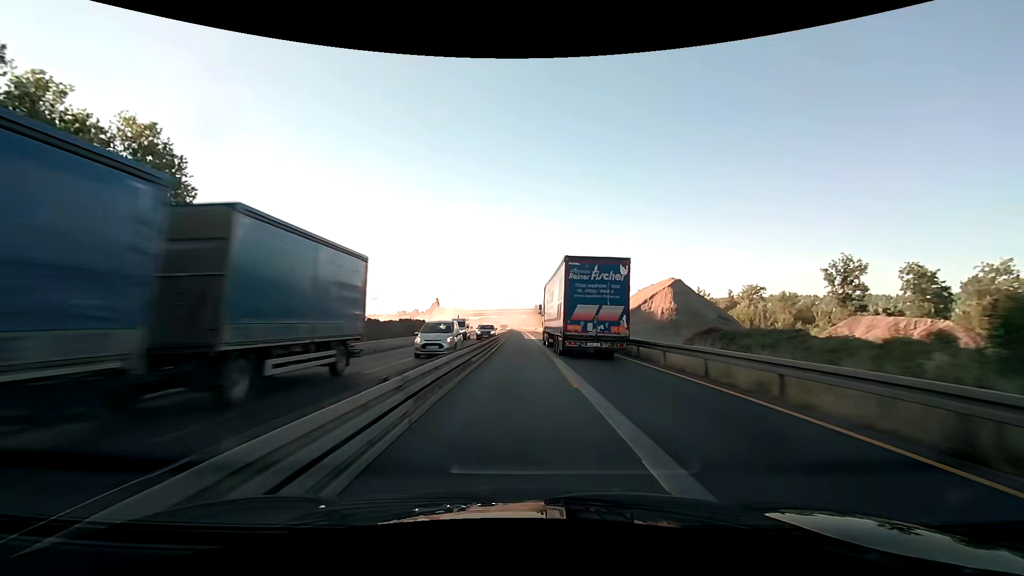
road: motorway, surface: asphalt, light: Day
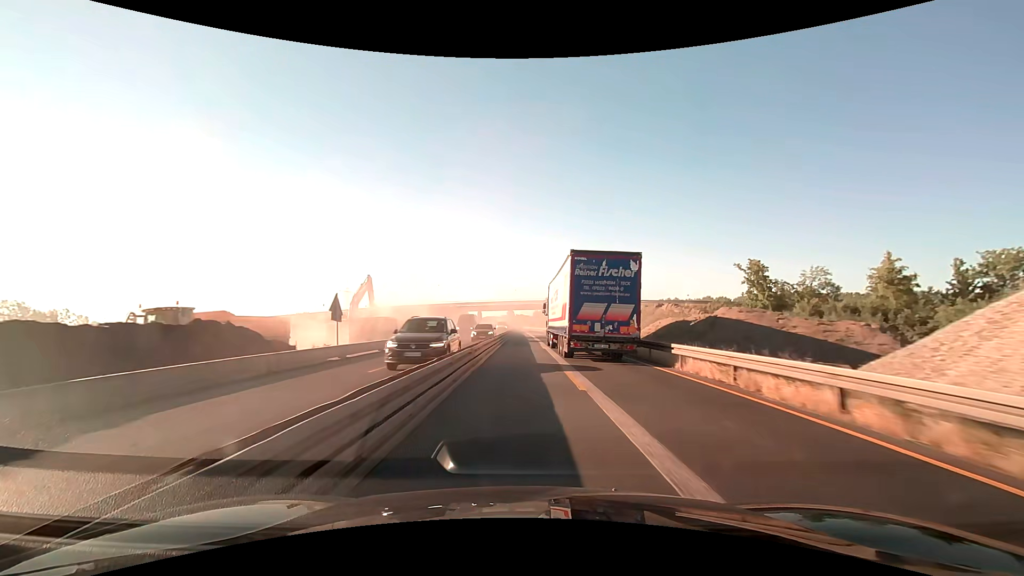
(-0.5, +53.9) m; -1°
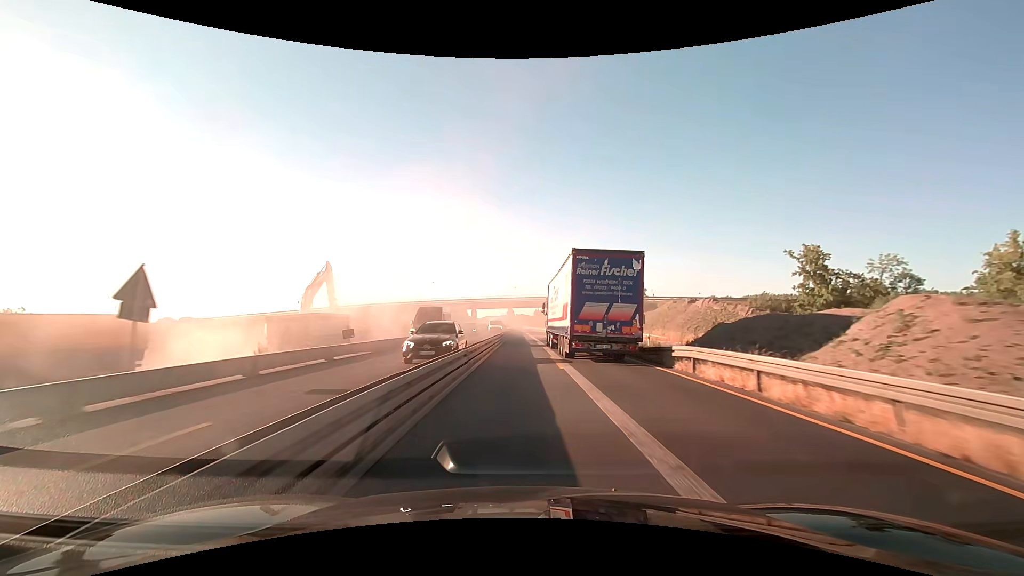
(0.0, +13.4) m; 0°
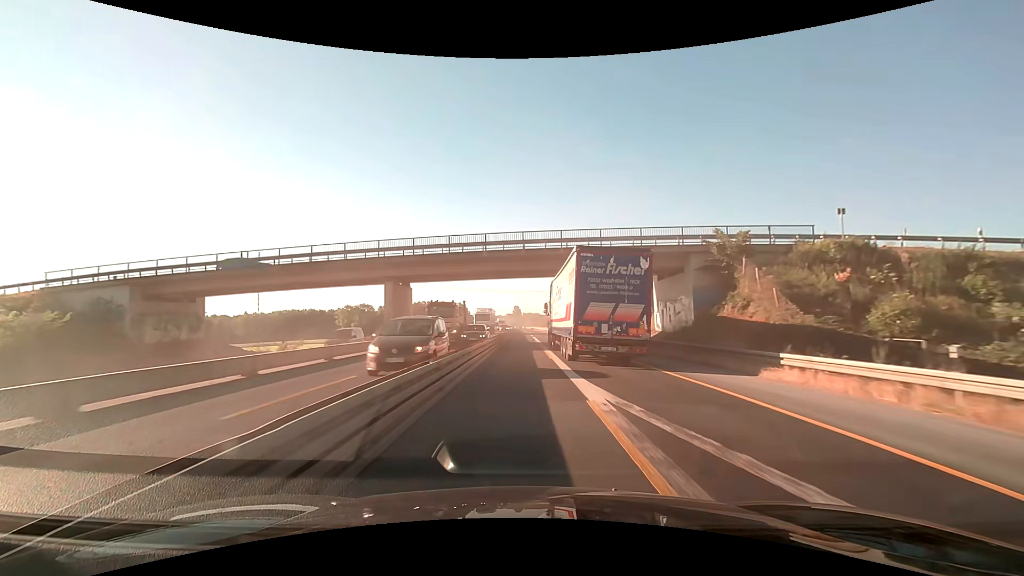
(-0.5, +66.5) m; -1°
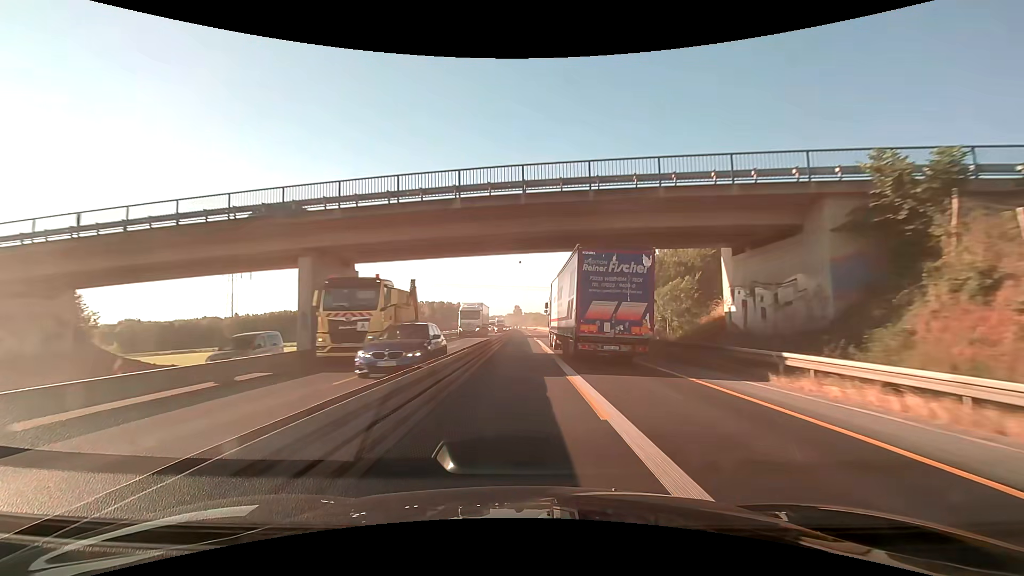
(0.0, +13.3) m; 0°
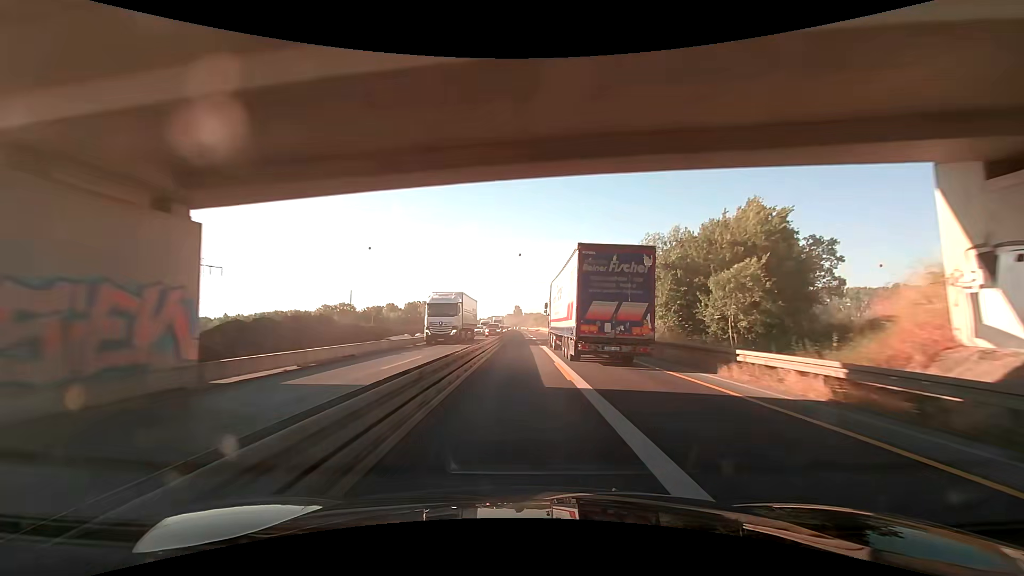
(0.0, +13.3) m; 0°
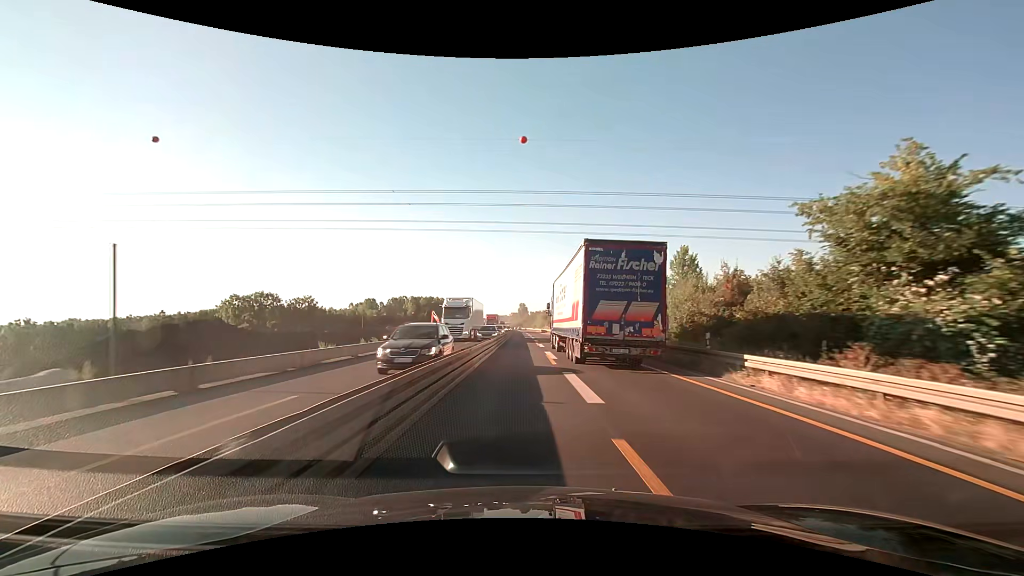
(-0.4, +66.6) m; -1°
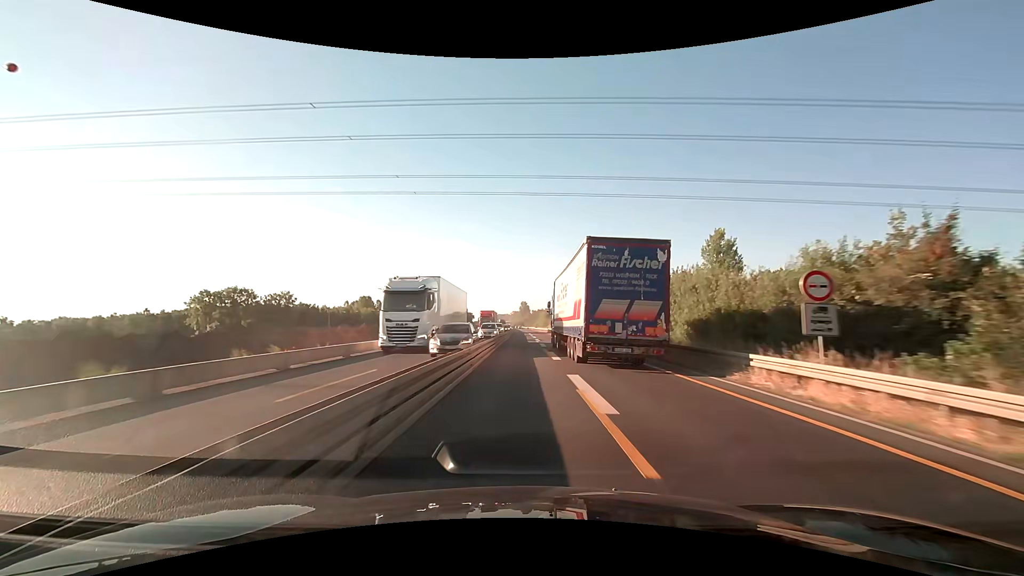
(0.0, +13.3) m; 0°
(0, +10) (0, +20) (0, +30) (0, +40) (0, +50) (0, +60) (0, +70) (0, +80) (0, +90) (0, +100) m
